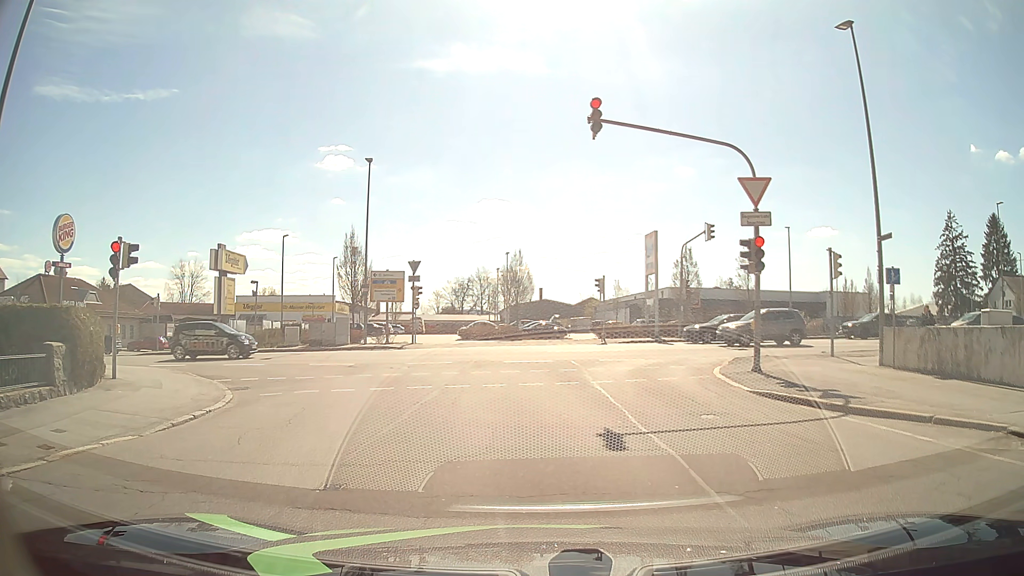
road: residential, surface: asphalt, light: Day
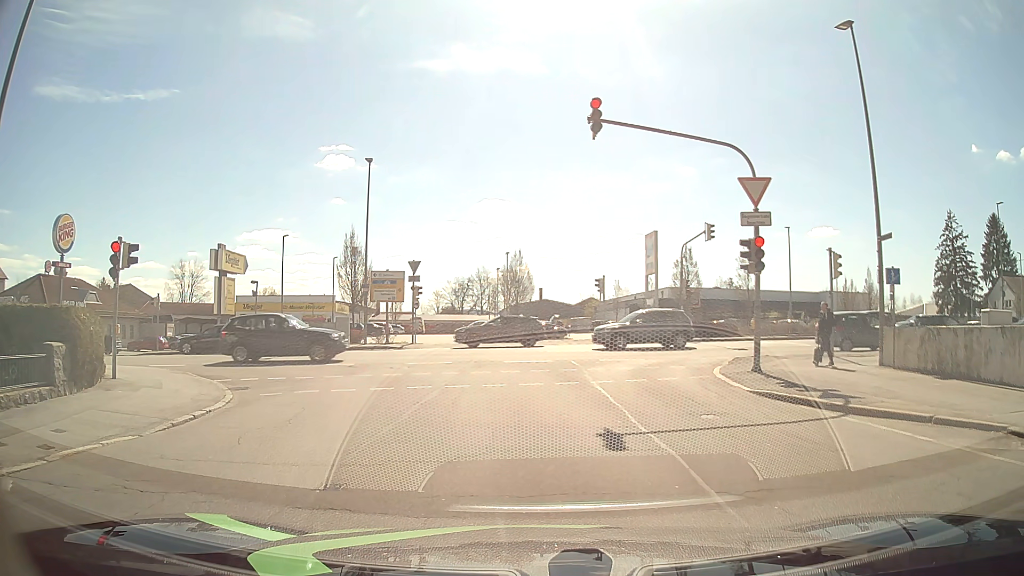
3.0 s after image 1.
(0.0, 0.0) m; 0°
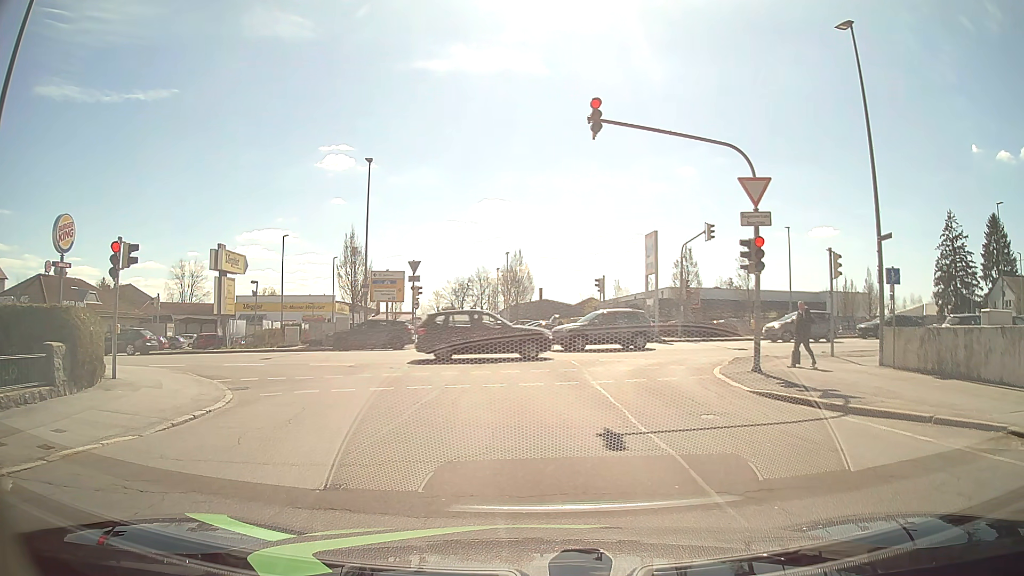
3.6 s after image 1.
(0.0, 0.0) m; 0°
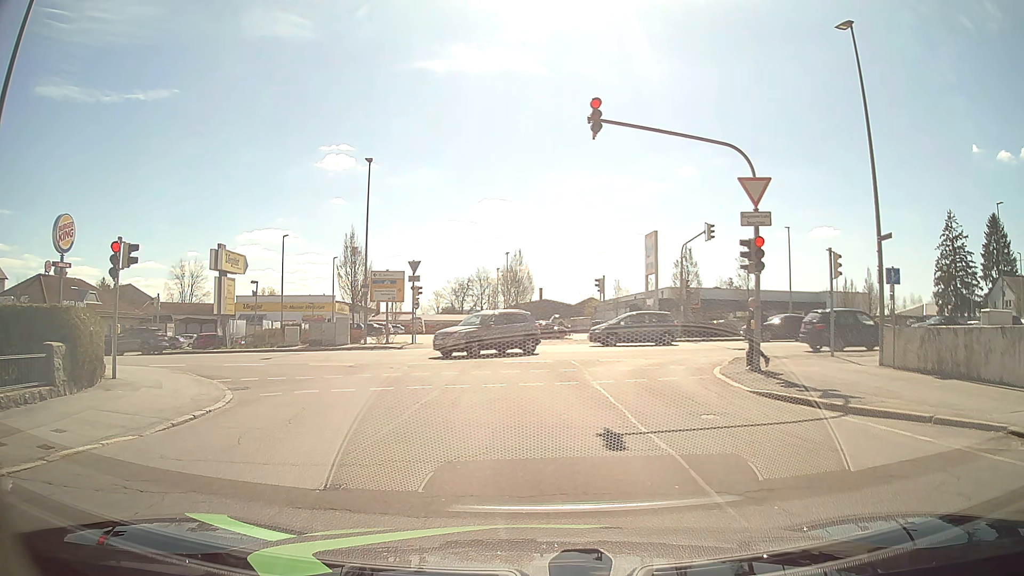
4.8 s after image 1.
(0.0, 0.0) m; 0°
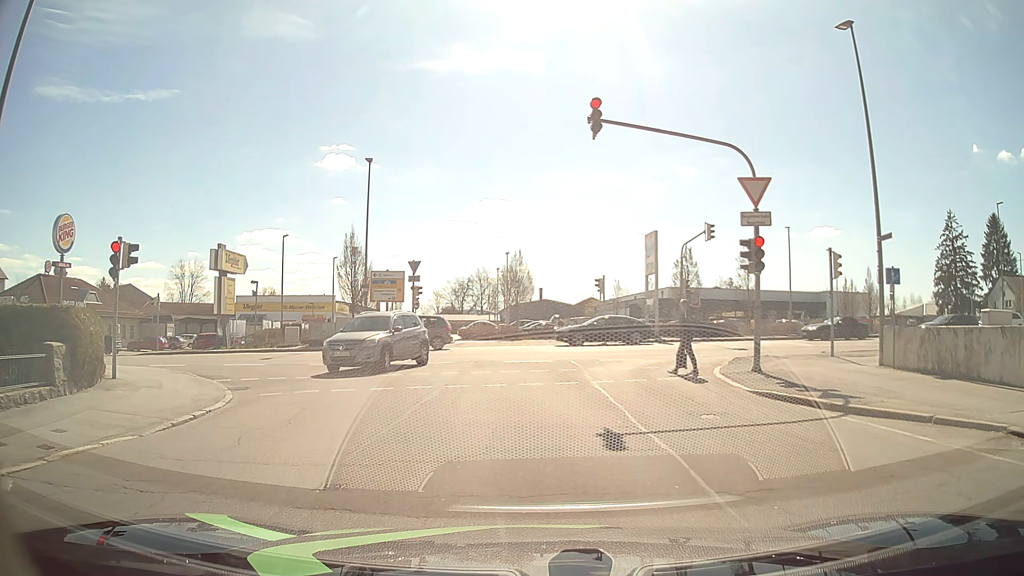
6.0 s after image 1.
(0.0, 0.0) m; 0°
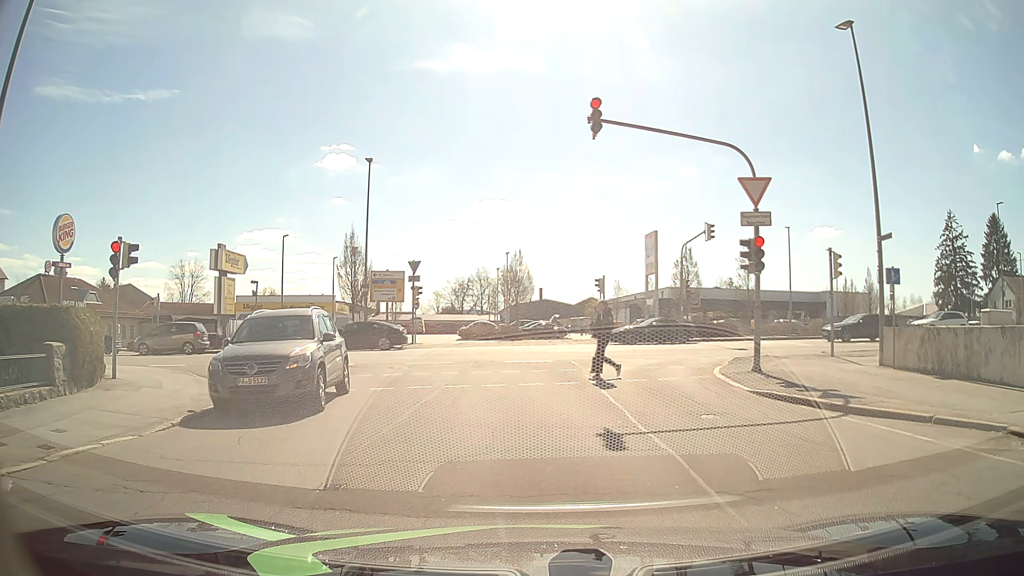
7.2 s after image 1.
(0.0, 0.0) m; 0°
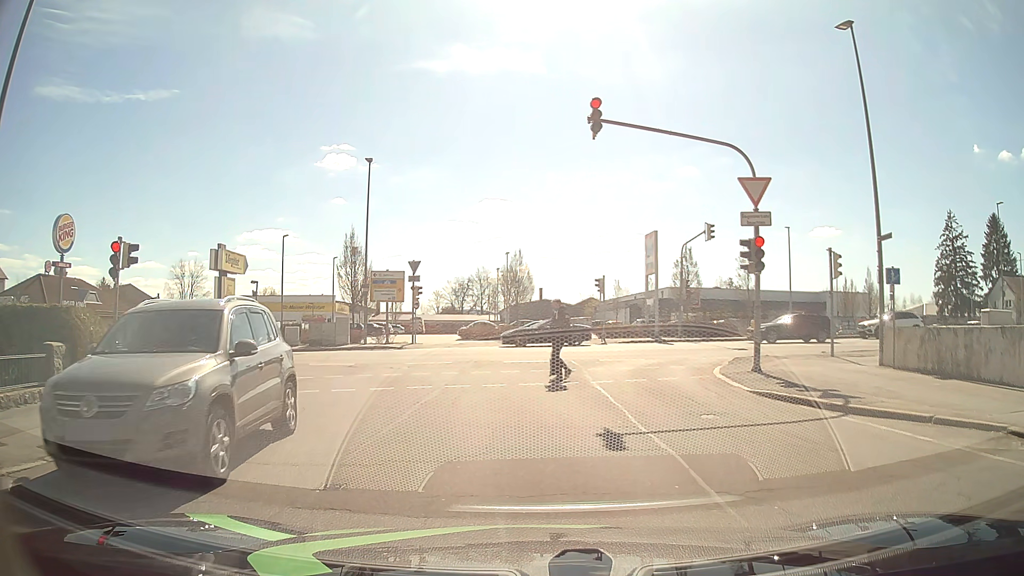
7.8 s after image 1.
(0.0, 0.0) m; 0°
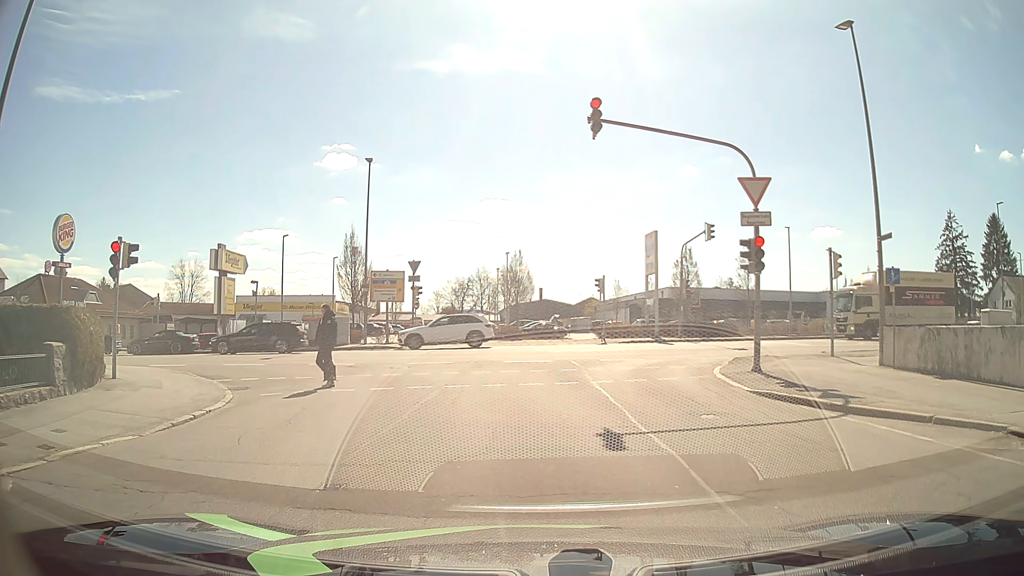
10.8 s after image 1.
(0.0, 0.0) m; 0°
(0, +10) (-1, +20) (-7, +28) (-16, +32) (-26, +33) (-36, +32) (-46, +31) (-55, +30) (-65, +29) (-75, +28) m
